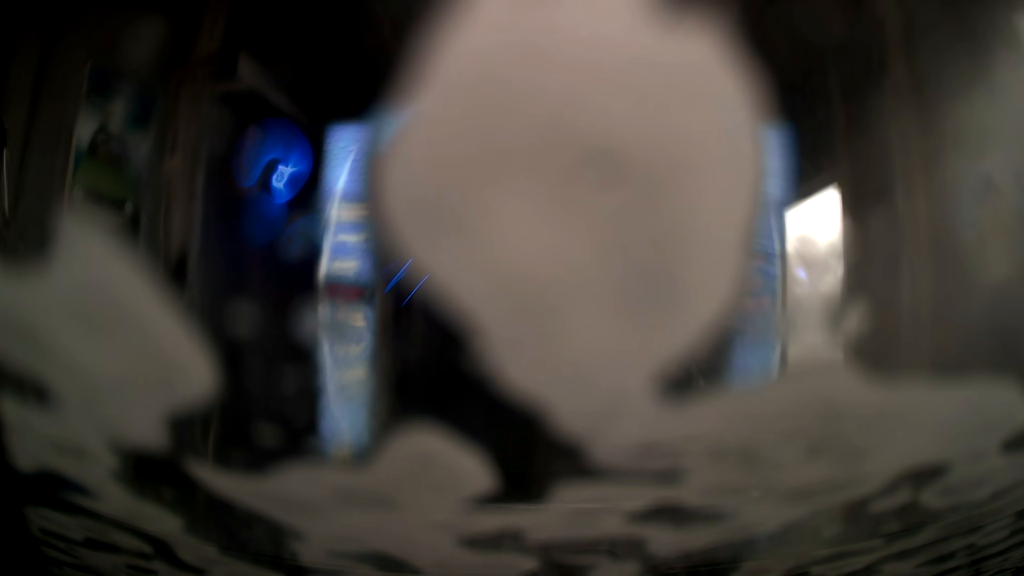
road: service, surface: asphalt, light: Day
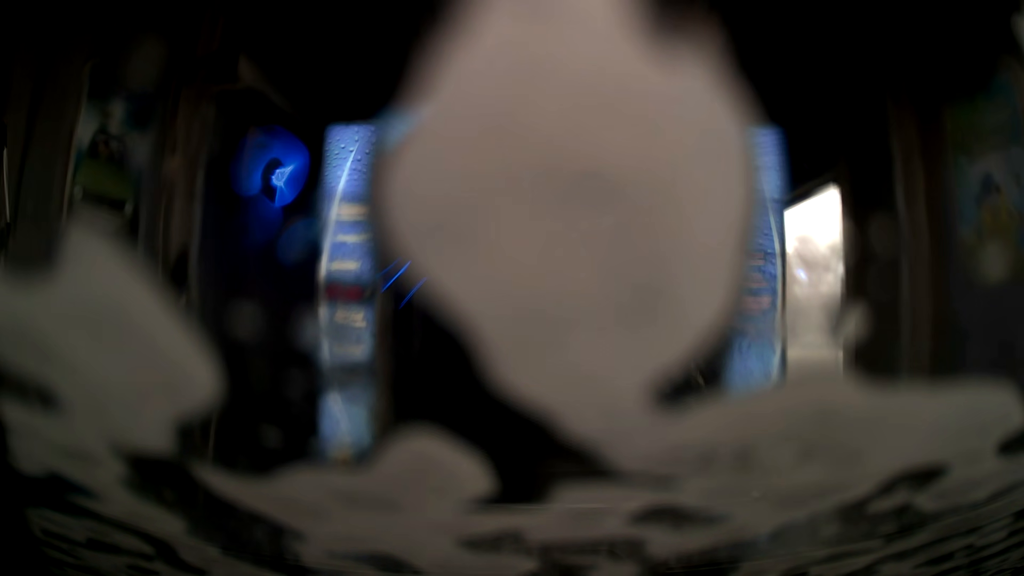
(0.0, 0.0) m; 0°
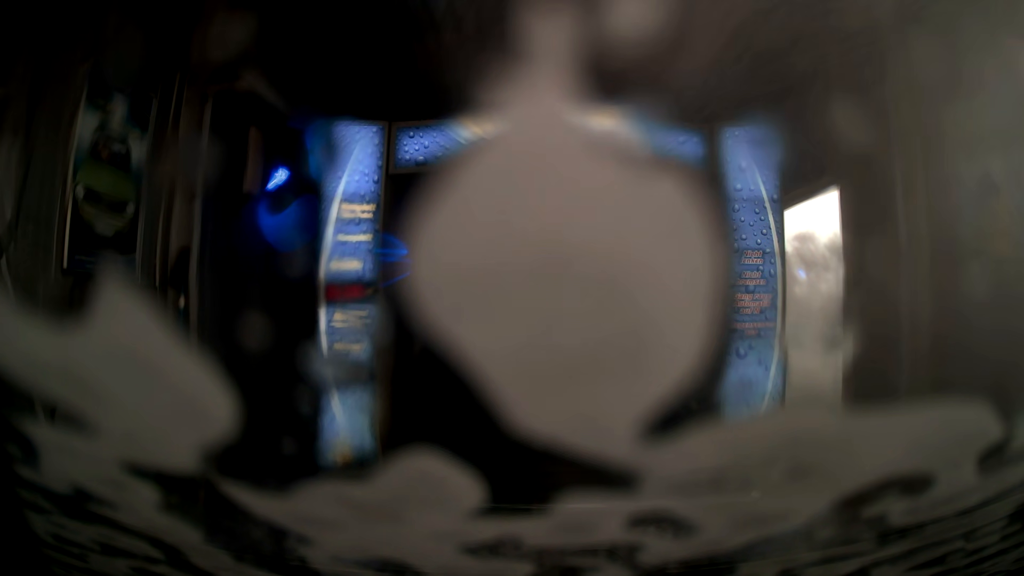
(0.0, 0.0) m; 0°
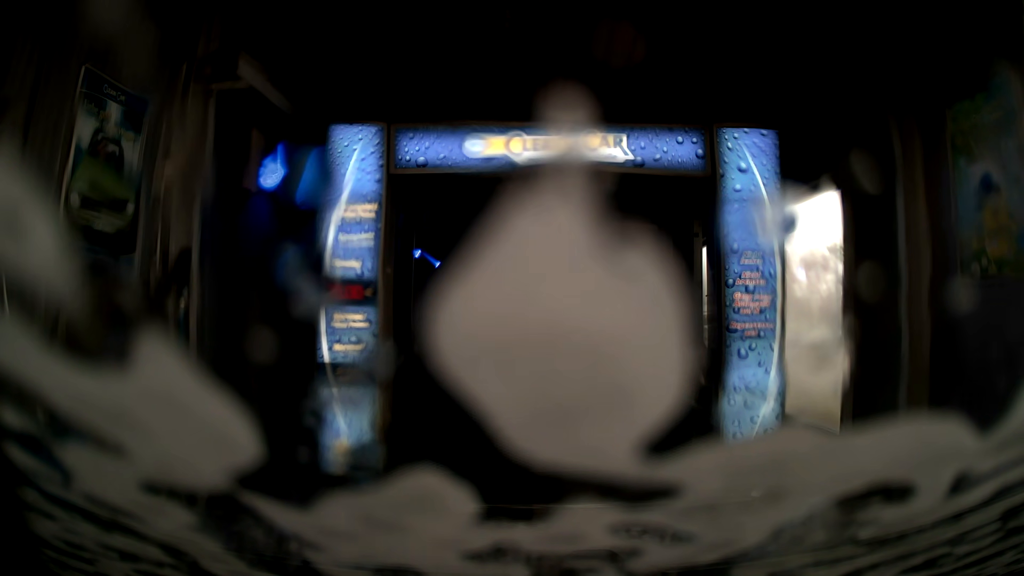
(0.0, 0.0) m; 0°
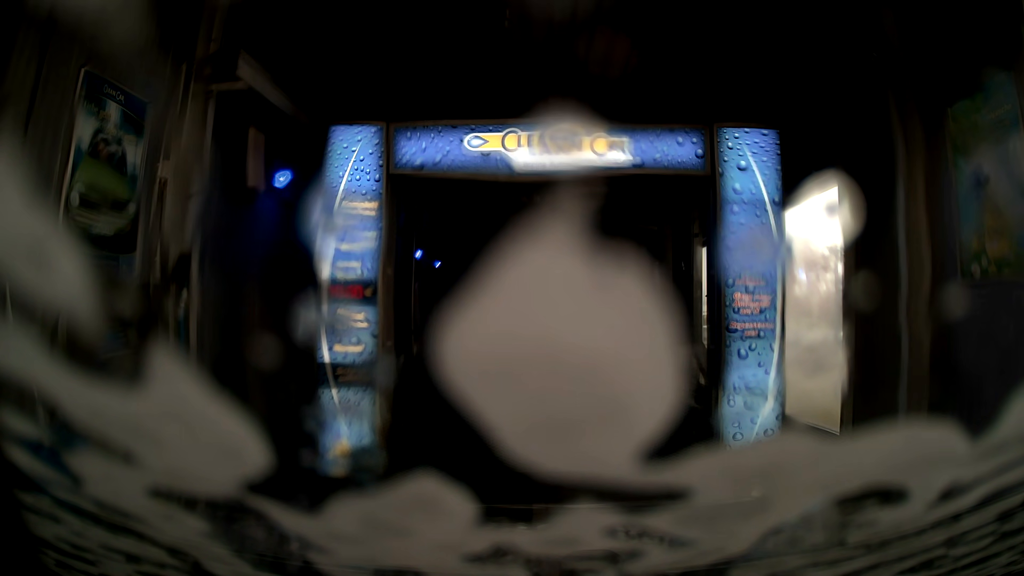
(0.0, 0.0) m; 0°
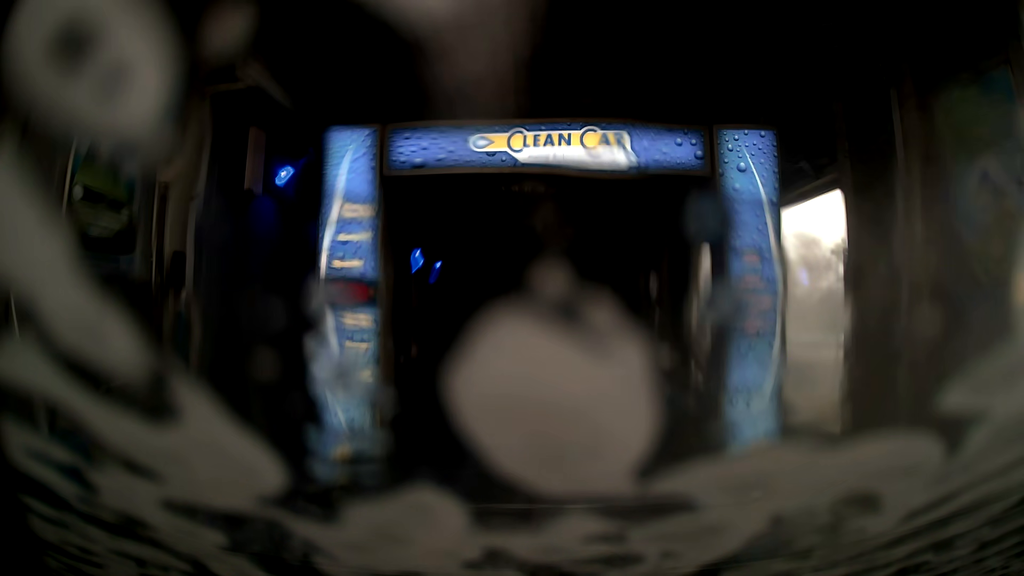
(0.0, 0.0) m; 0°
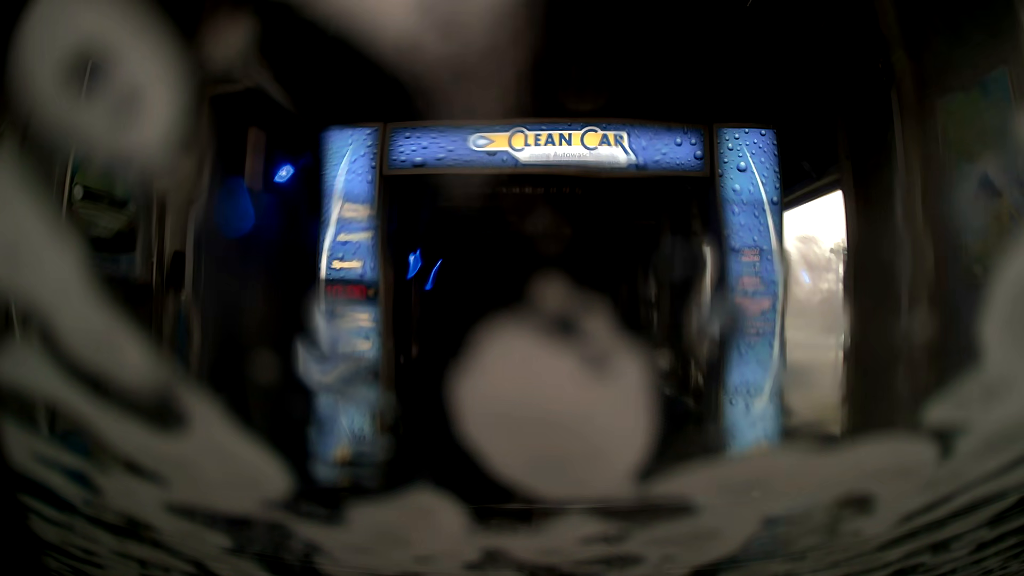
(0.0, 0.0) m; 0°
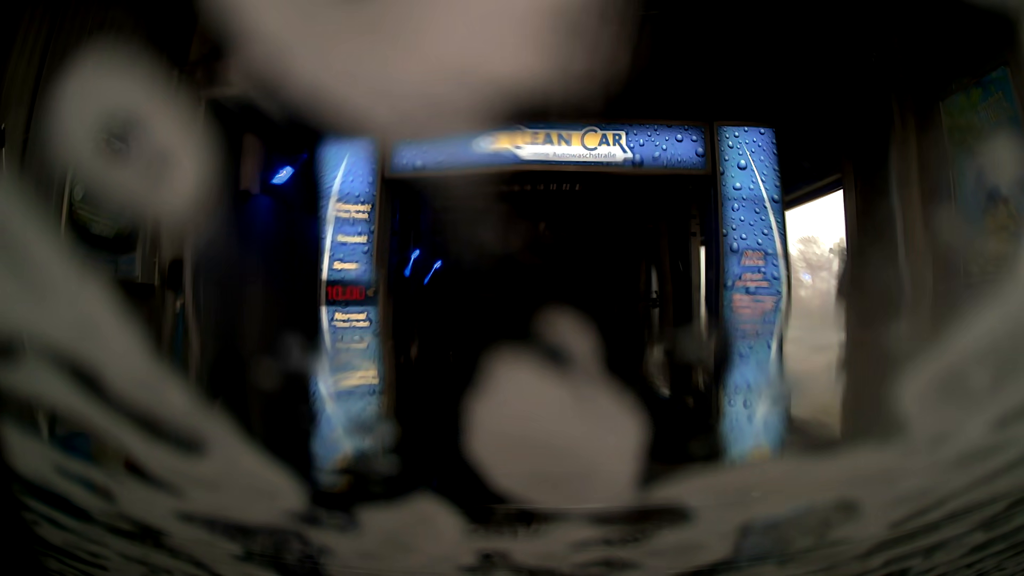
(0.0, 0.0) m; 0°
